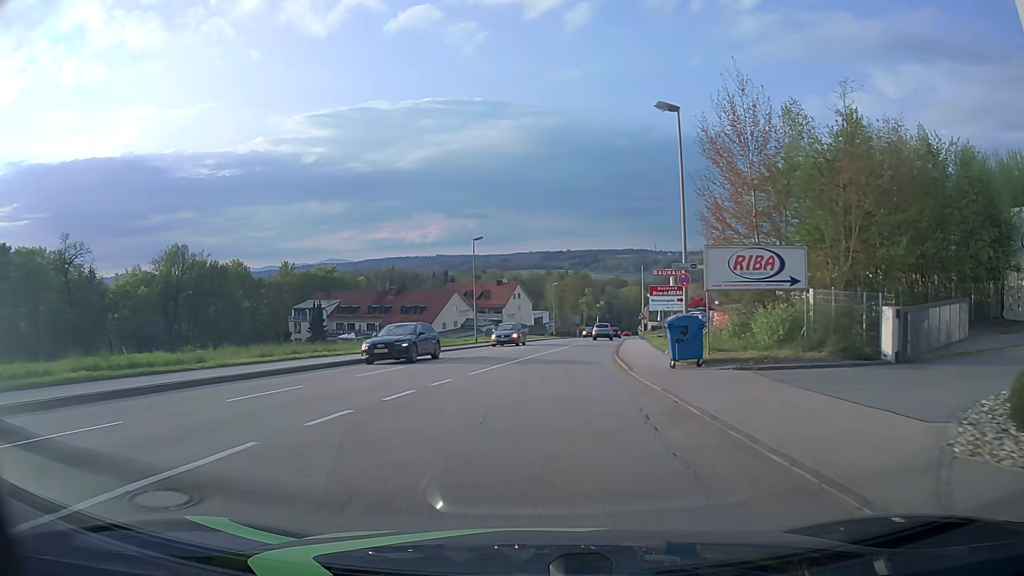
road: tertiary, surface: asphalt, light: Day
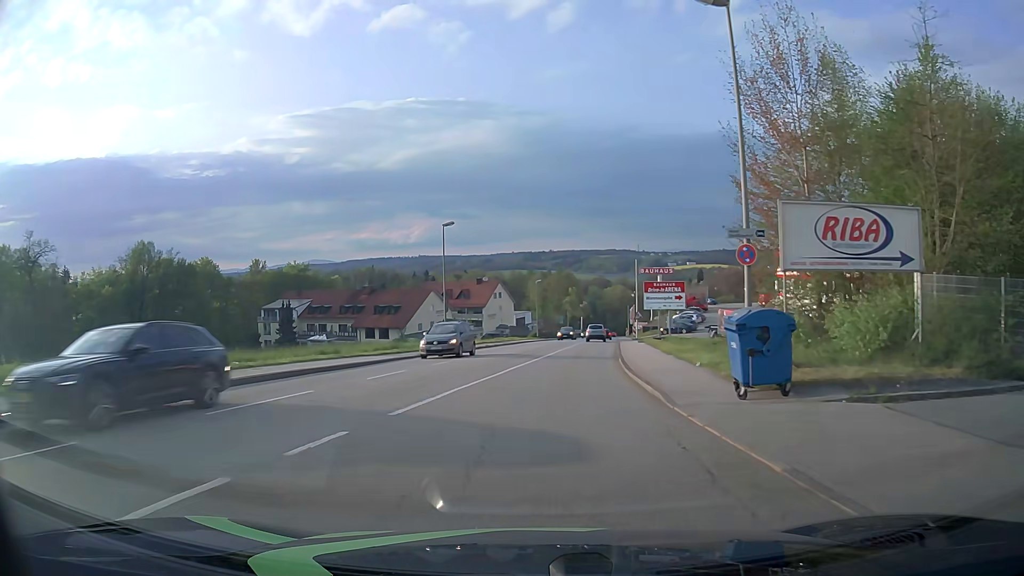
(+0.2, +7.8) m; +2°
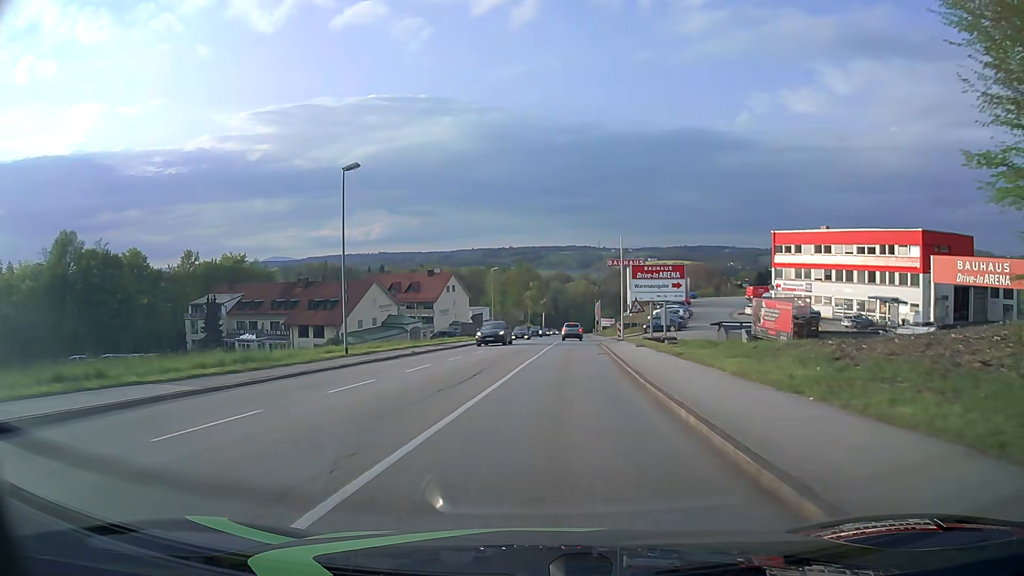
(+0.4, +15.7) m; +3°
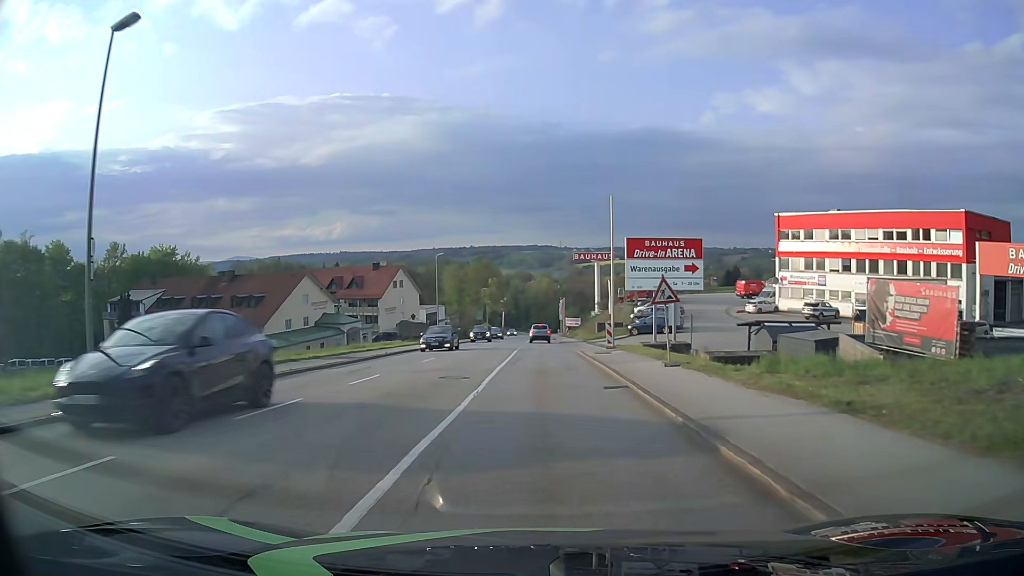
(+0.5, +15.7) m; +3°
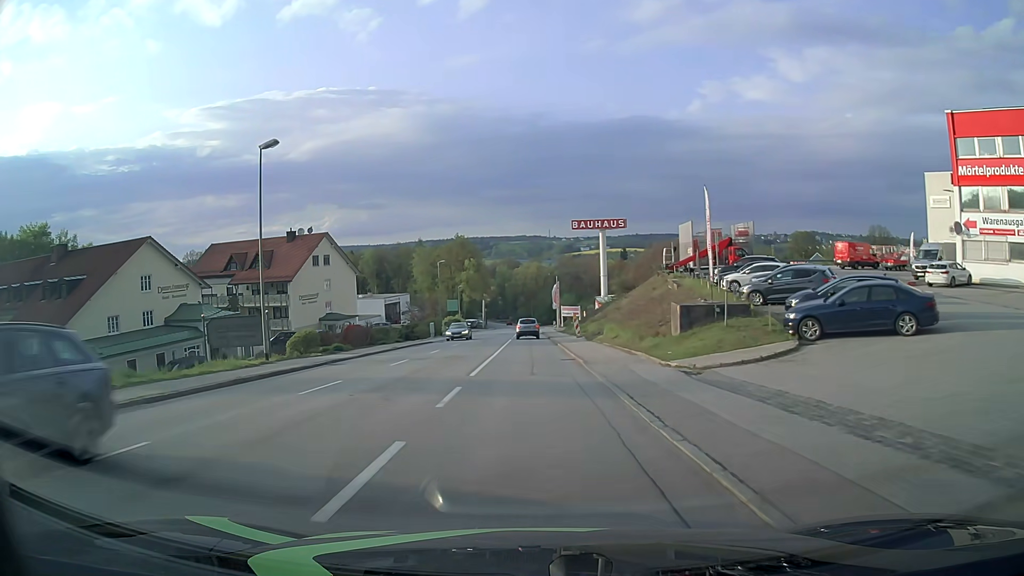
(+0.6, +38.6) m; +1°
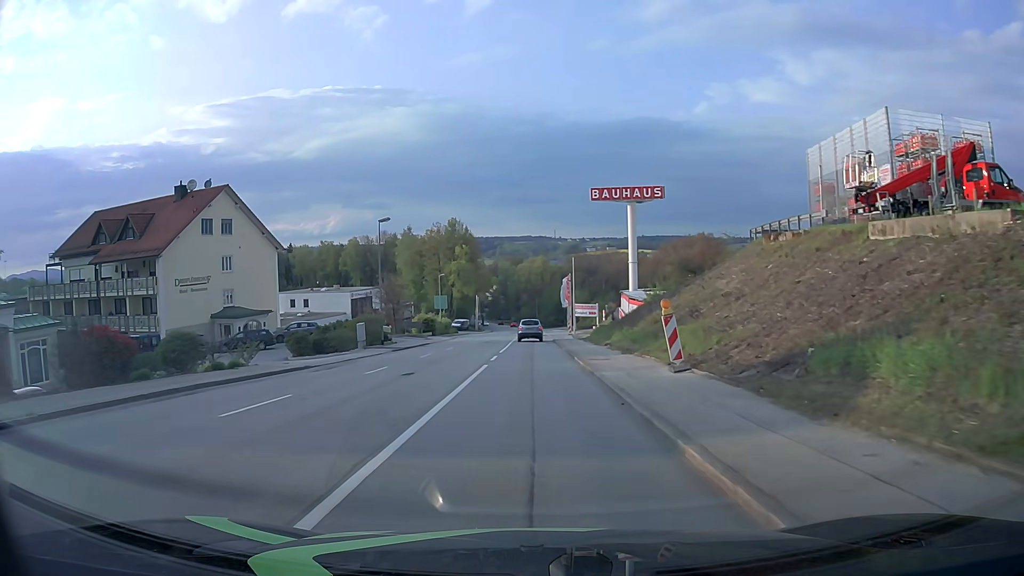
(-0.1, +30.6) m; 0°
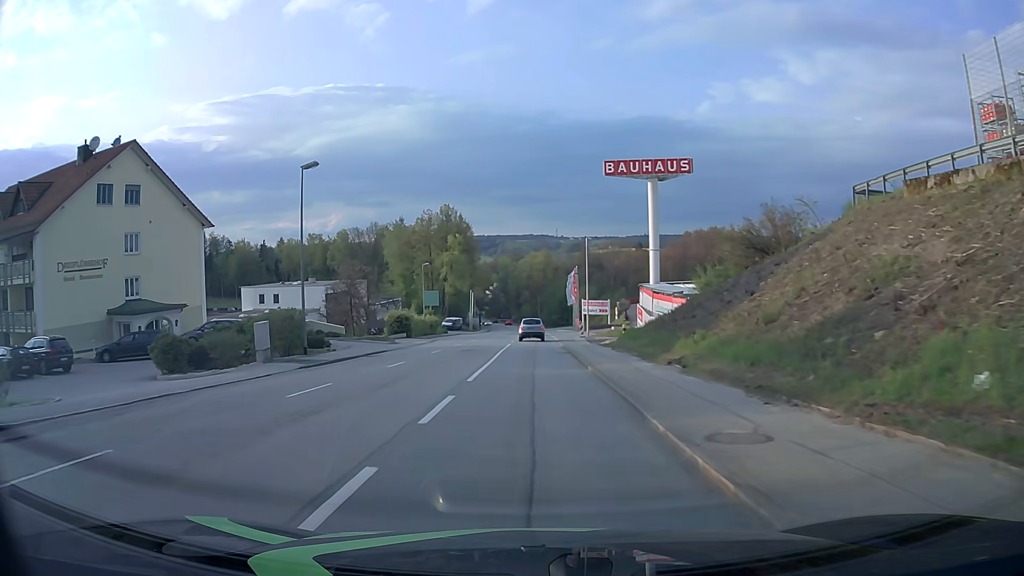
(0.0, +15.2) m; 0°
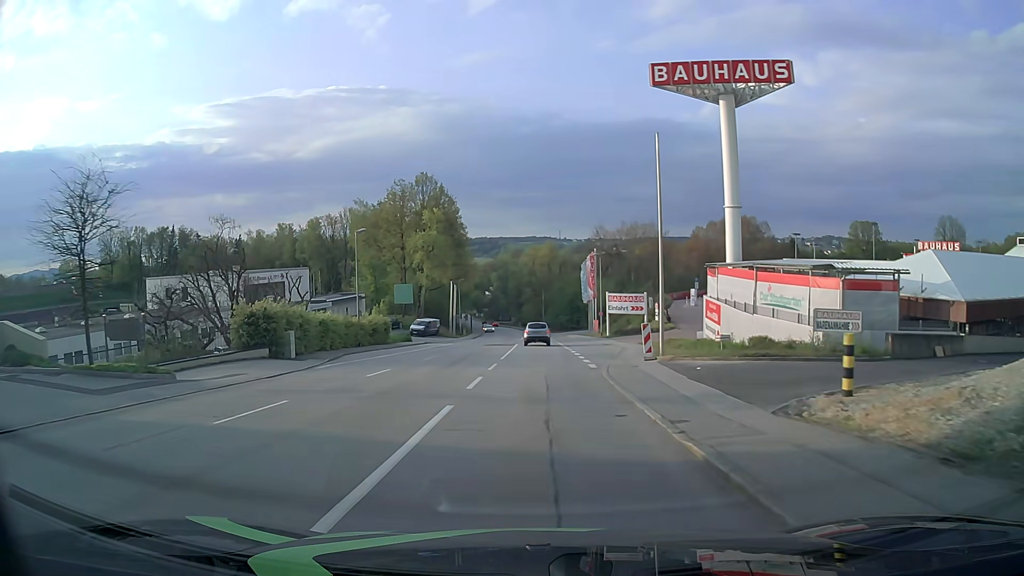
(-0.2, +30.4) m; -1°
(0, +10) (0, +20) (0, +30) (0, +40) (0, +50) (0, +60) (0, +70) (0, +80) (0, +90) (0, +100) m
